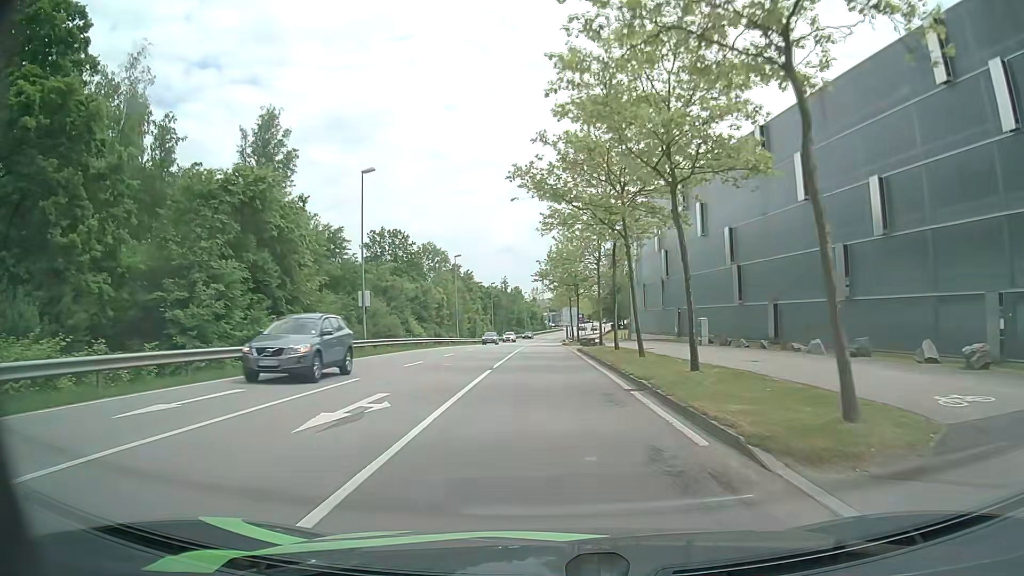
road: secondary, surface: asphalt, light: Day
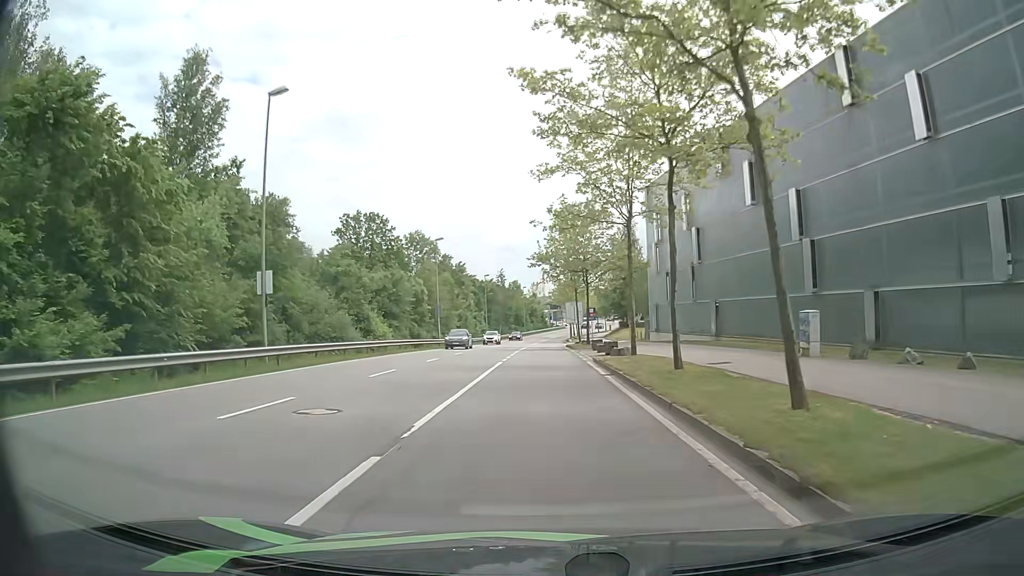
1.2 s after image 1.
(0.0, +13.5) m; 0°
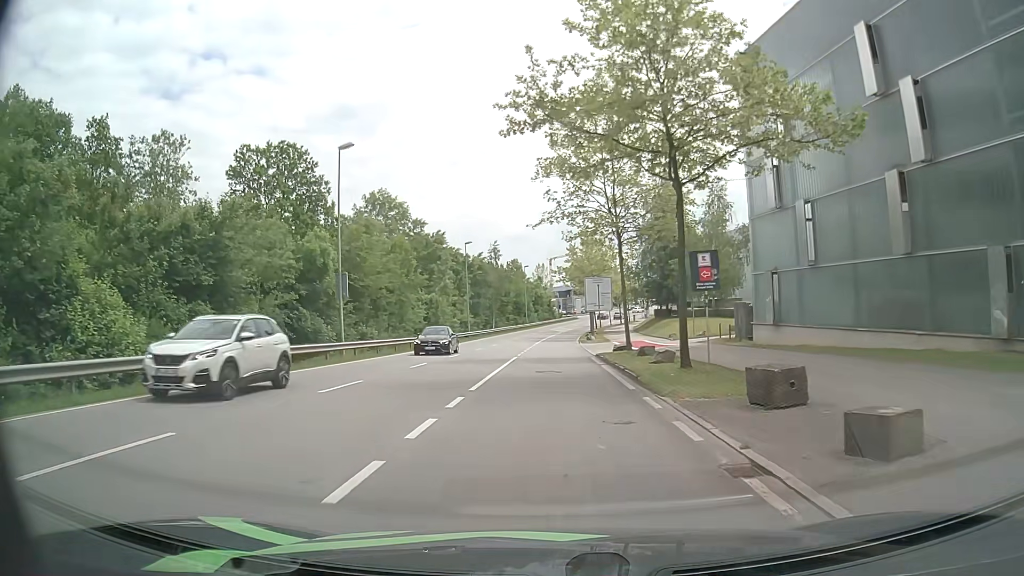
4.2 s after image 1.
(-0.1, +31.6) m; -1°
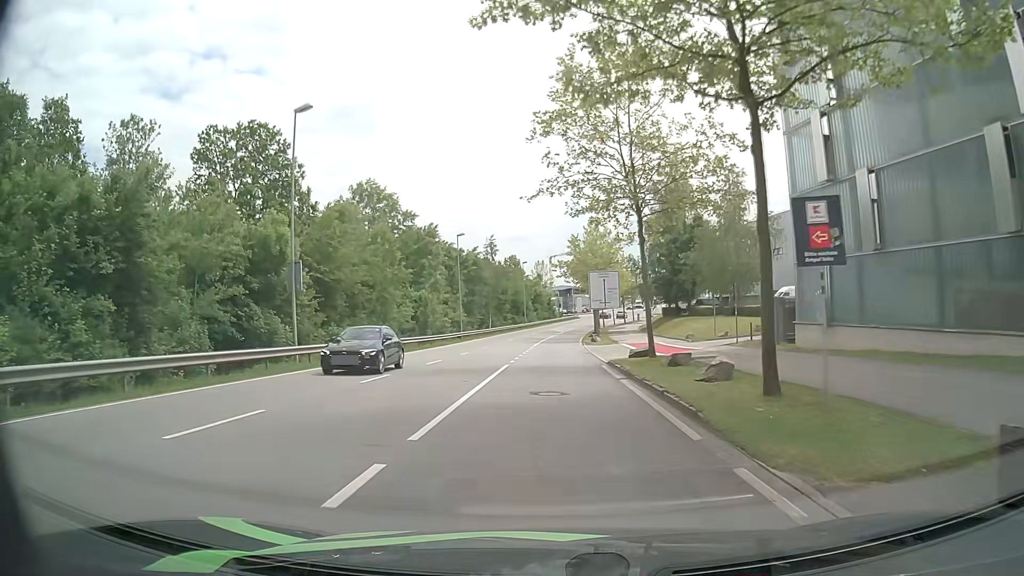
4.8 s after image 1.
(0.0, +6.1) m; -1°
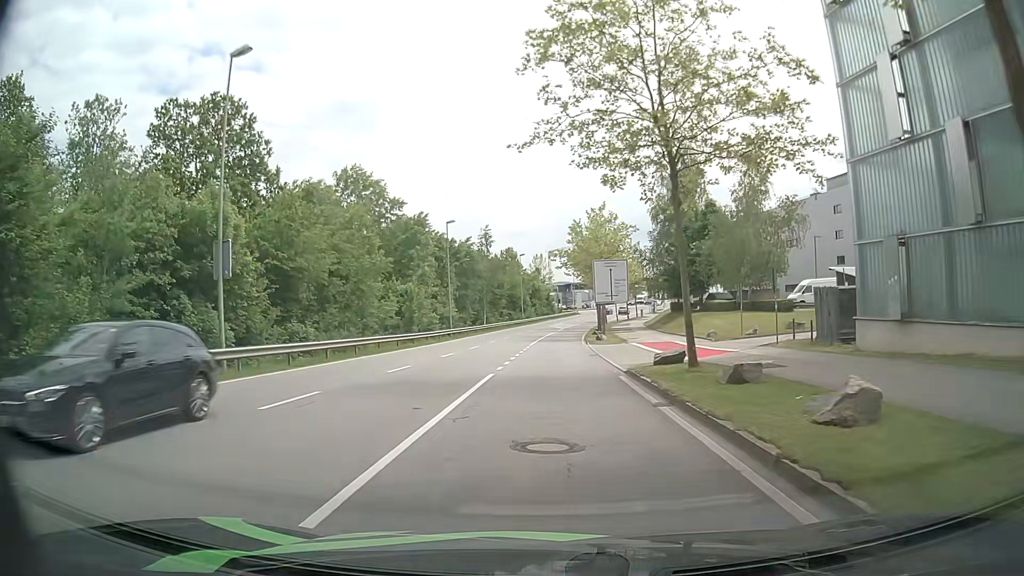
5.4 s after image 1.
(+0.1, +6.1) m; +1°
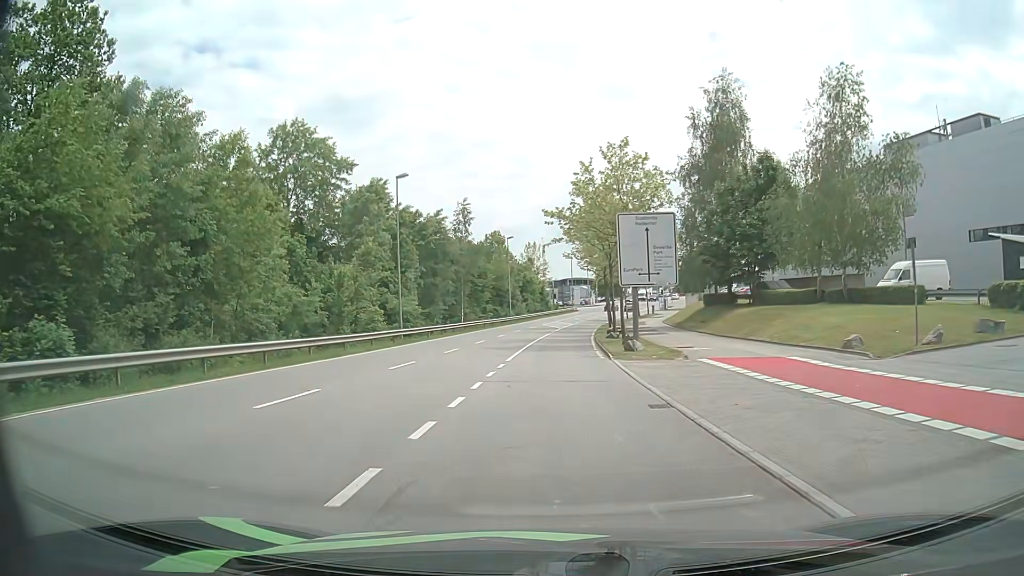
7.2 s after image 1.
(+0.1, +18.2) m; +1°
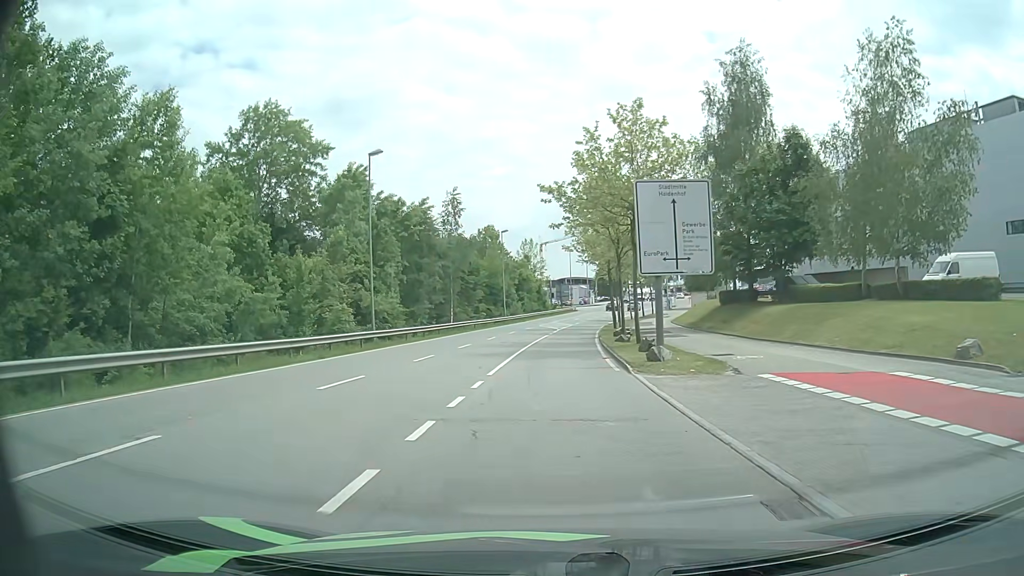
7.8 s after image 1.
(0.0, +6.1) m; 0°
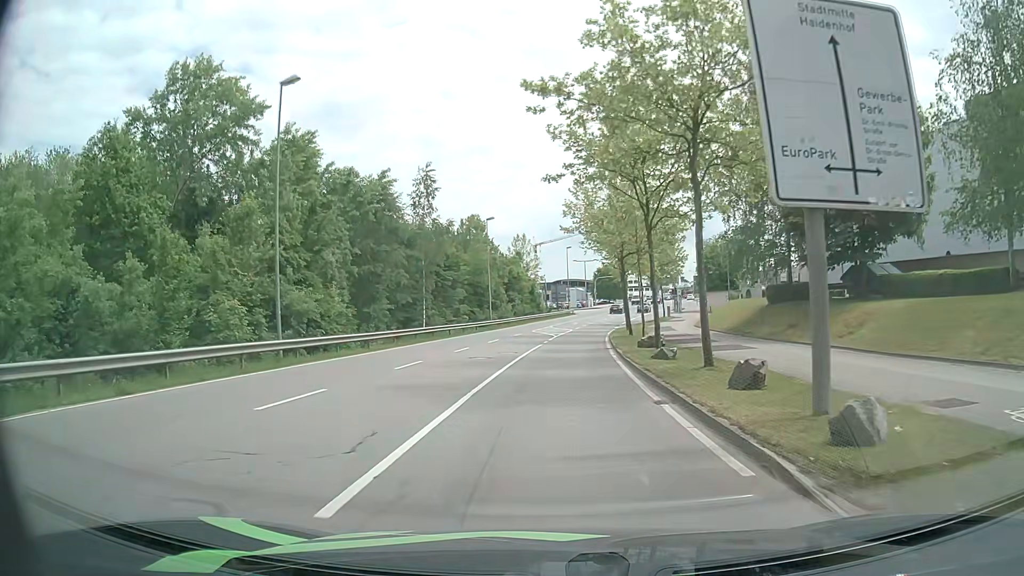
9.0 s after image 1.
(0.0, +12.1) m; +1°
(0, +10) (0, +20) (0, +30) (+1, +40) (+2, +50) (+3, +60) (+5, +70) (+7, +80) (+9, +89) (+12, +99) m
